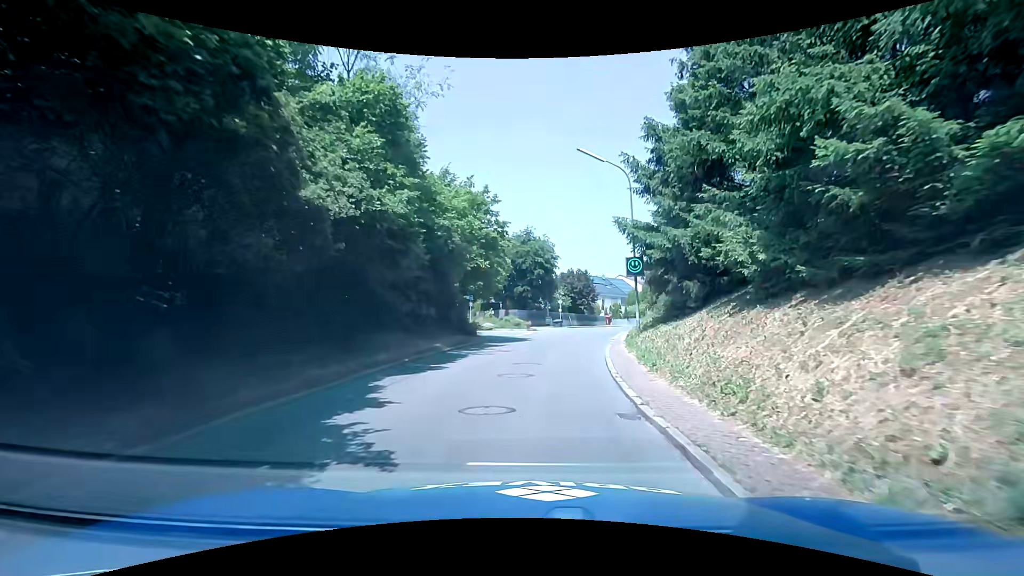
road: tertiary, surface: asphalt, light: Day
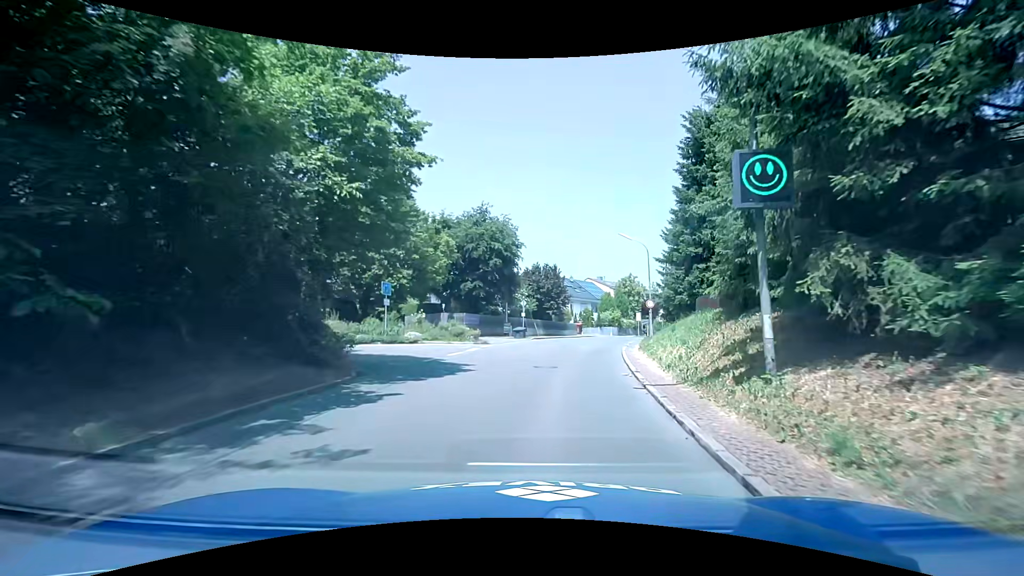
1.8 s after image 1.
(+0.7, +14.6) m; +4°
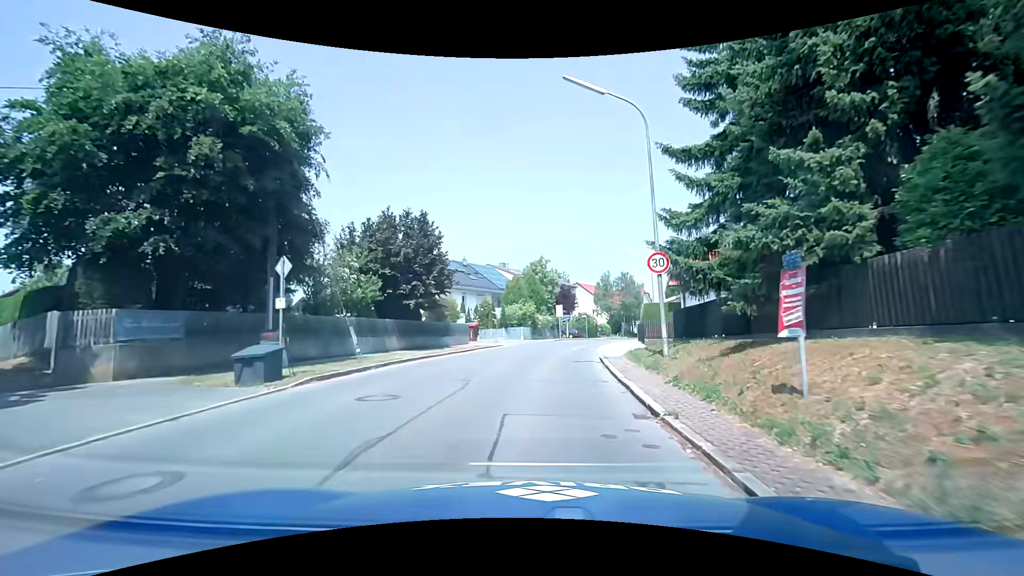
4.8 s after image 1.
(+3.5, +25.7) m; +13°
(0, +10) (0, +20) (+2, +30) (+4, +40) (+7, +49) (+10, +59) (+14, +68) (+17, +77) (+21, +87) (+25, +96) m
